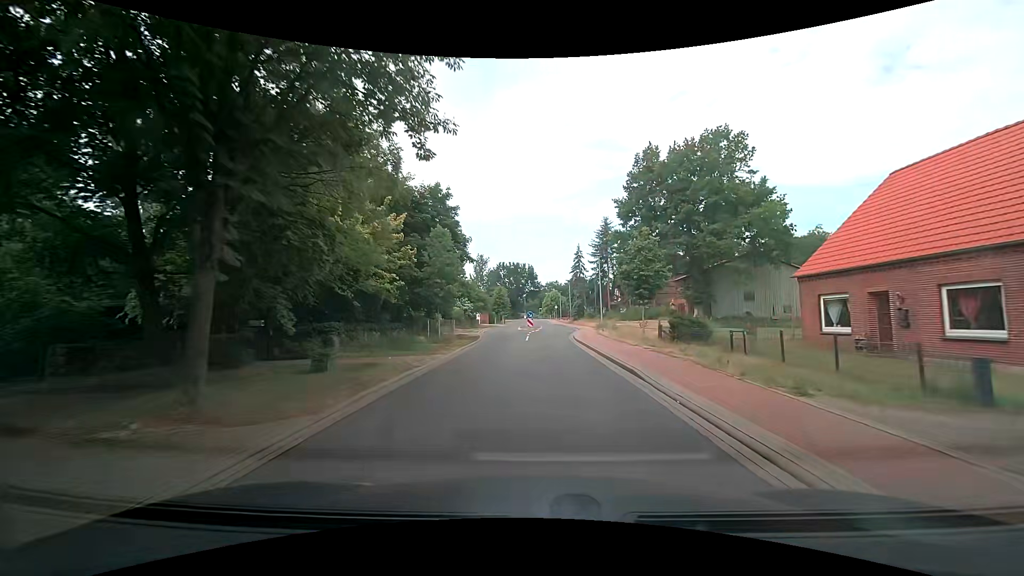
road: tertiary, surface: asphalt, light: Day
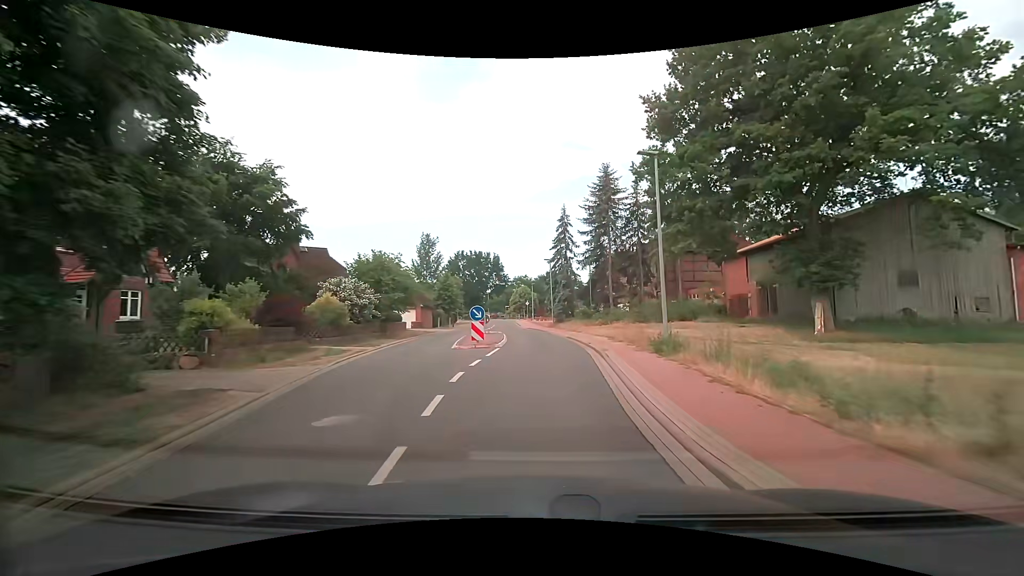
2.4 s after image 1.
(+0.2, +26.4) m; +2°
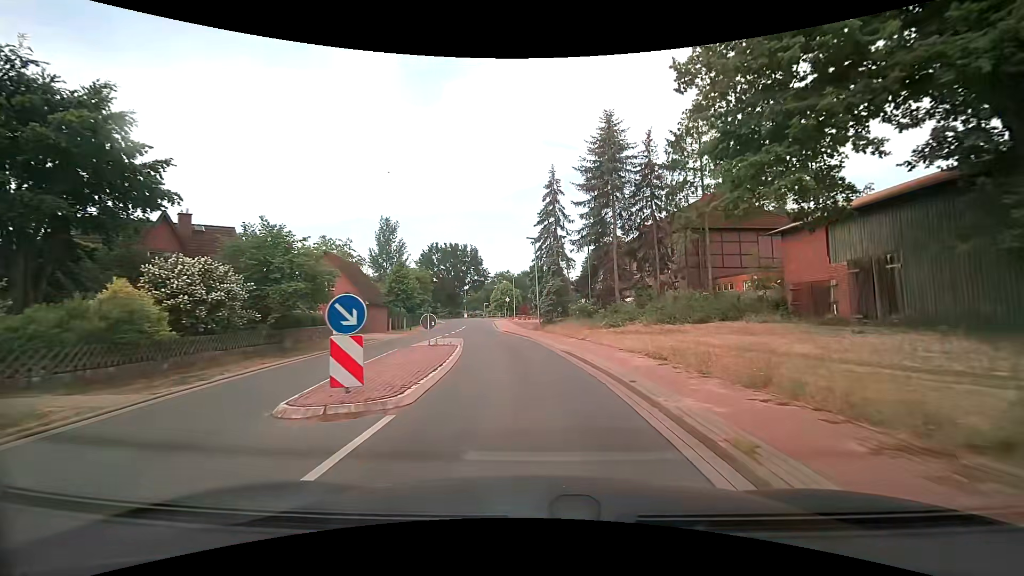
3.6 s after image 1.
(+0.4, +12.5) m; +3°
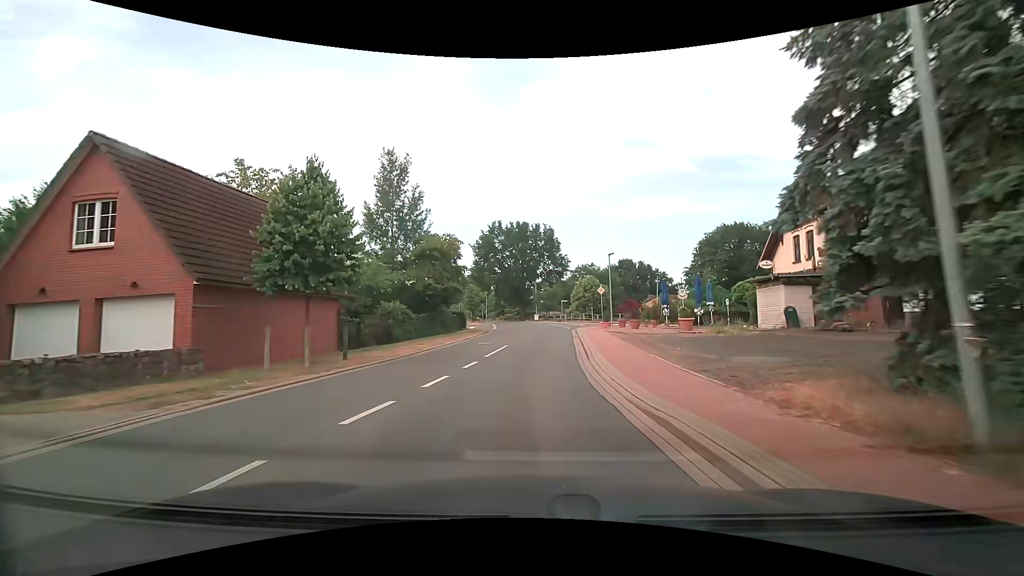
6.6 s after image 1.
(-2.3, +29.1) m; -10°
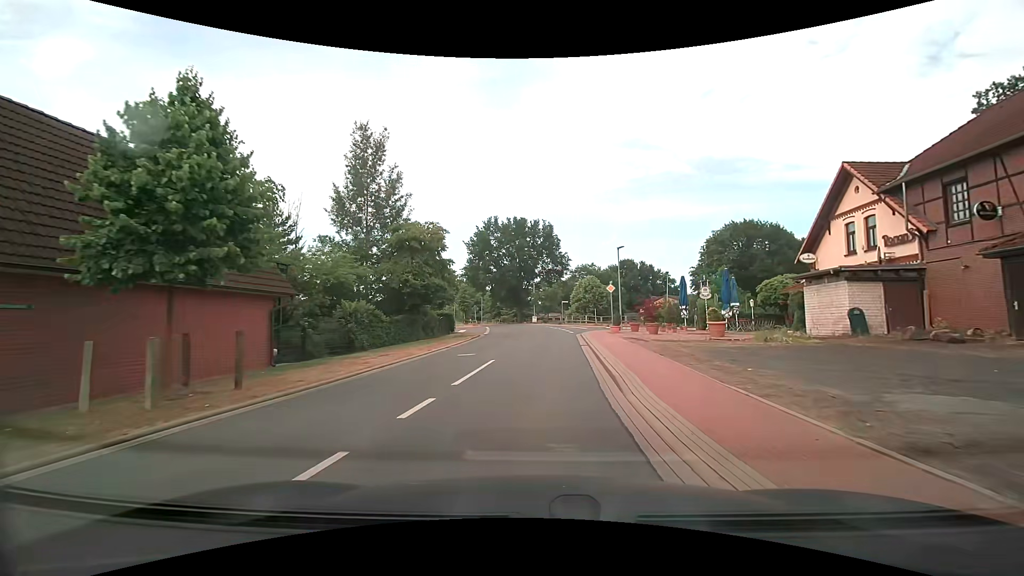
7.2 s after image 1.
(0.0, +5.6) m; +1°
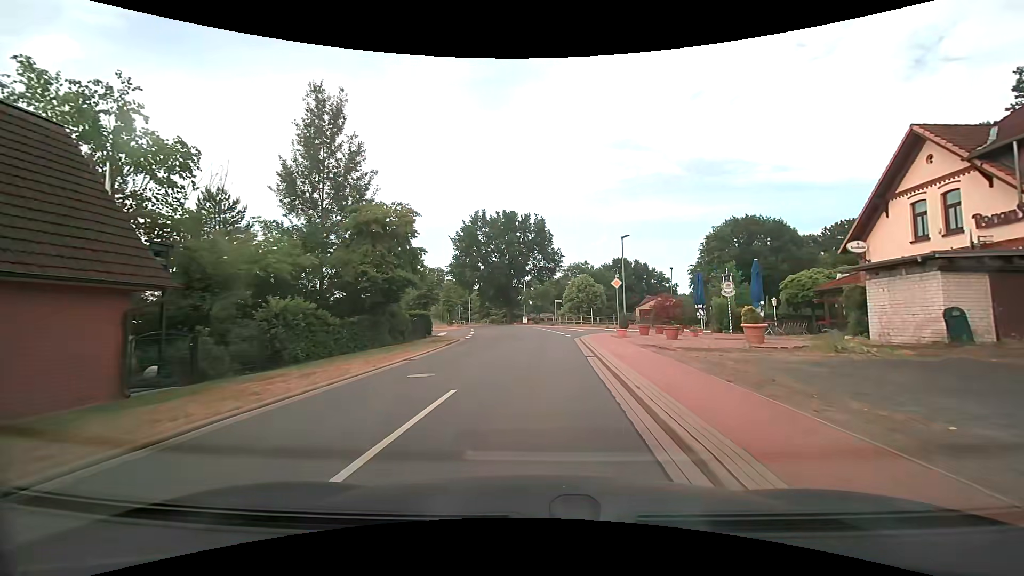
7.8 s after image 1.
(0.0, +5.6) m; +1°
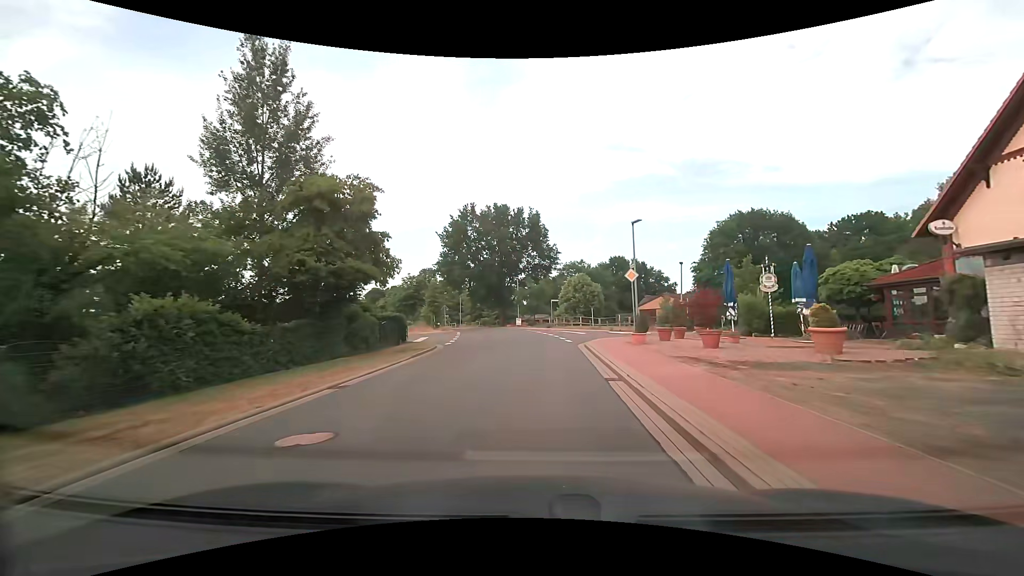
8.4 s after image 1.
(0.0, +5.6) m; +1°
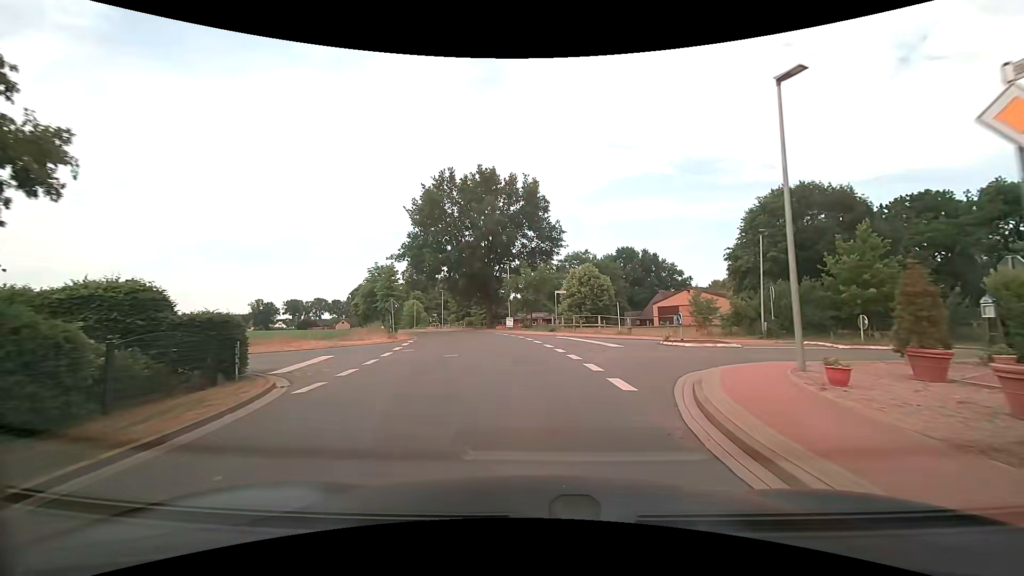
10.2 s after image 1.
(+0.1, +16.8) m; 0°
(0, +10) (-1, +20) (-3, +30) (-5, +40) (-8, +49) (-11, +59) (-15, +68) (-18, +77) (-22, +87) (-25, +96) m
